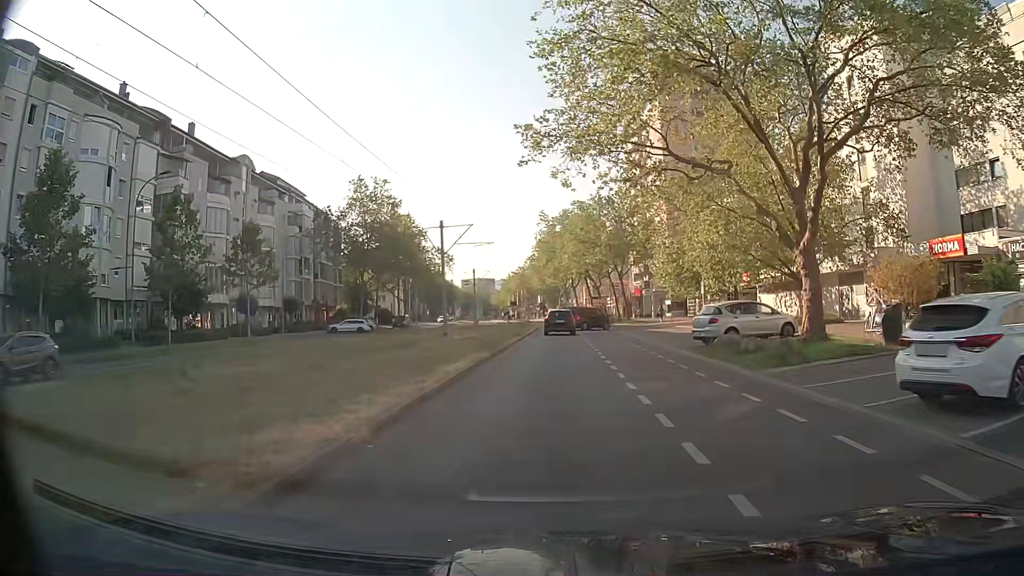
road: tertiary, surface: asphalt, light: Day
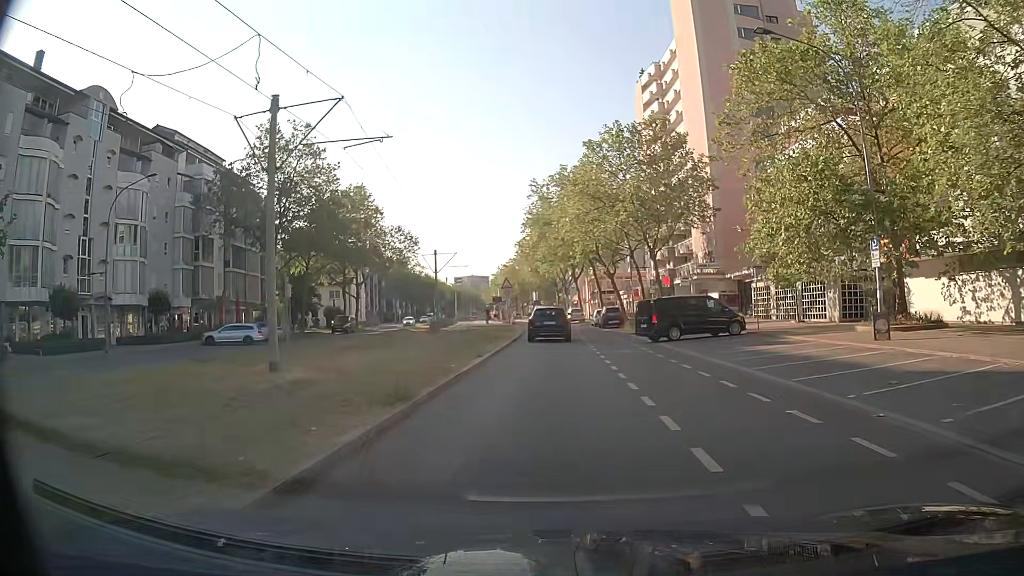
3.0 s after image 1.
(0.0, +26.1) m; +1°
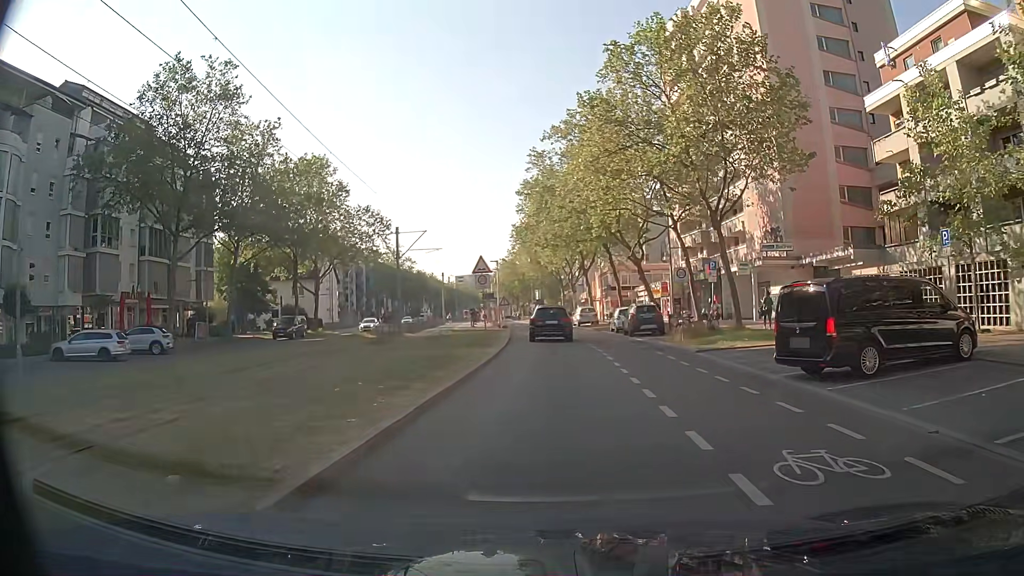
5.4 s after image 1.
(-0.3, +16.8) m; -2°
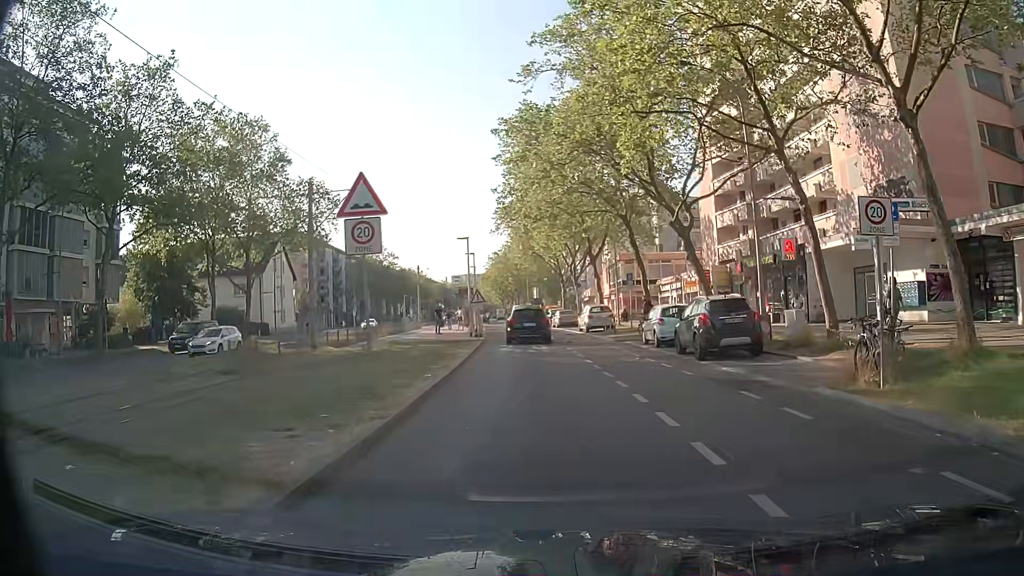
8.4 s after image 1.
(+0.2, +16.5) m; 0°
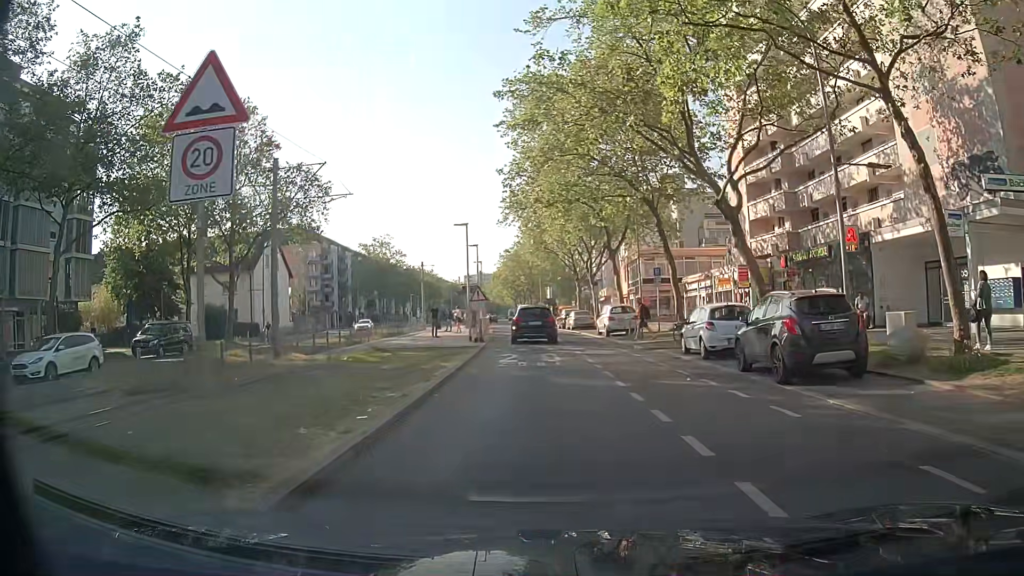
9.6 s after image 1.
(0.0, +5.5) m; +1°
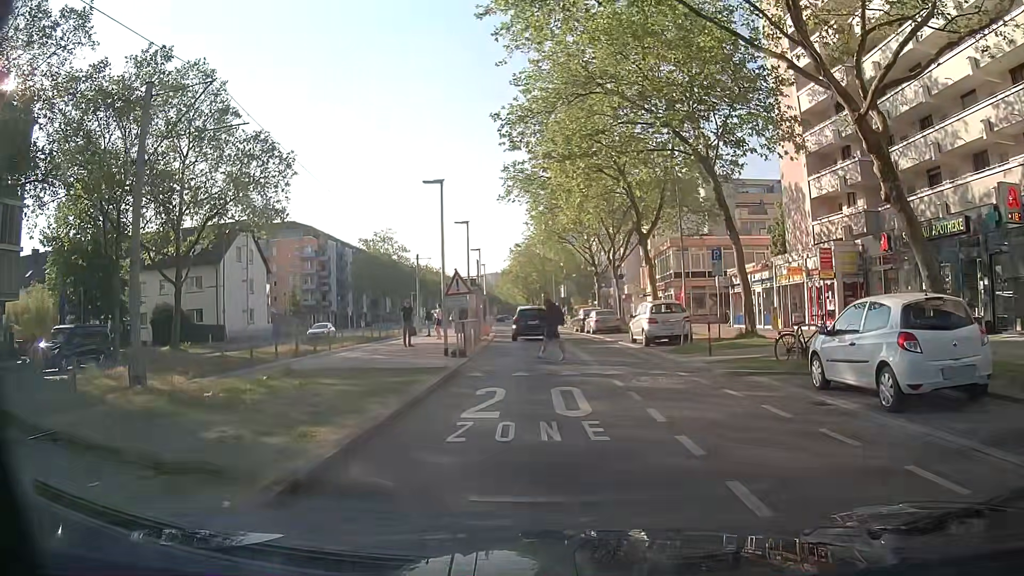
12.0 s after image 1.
(-0.5, +9.9) m; -3°
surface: paving_stones
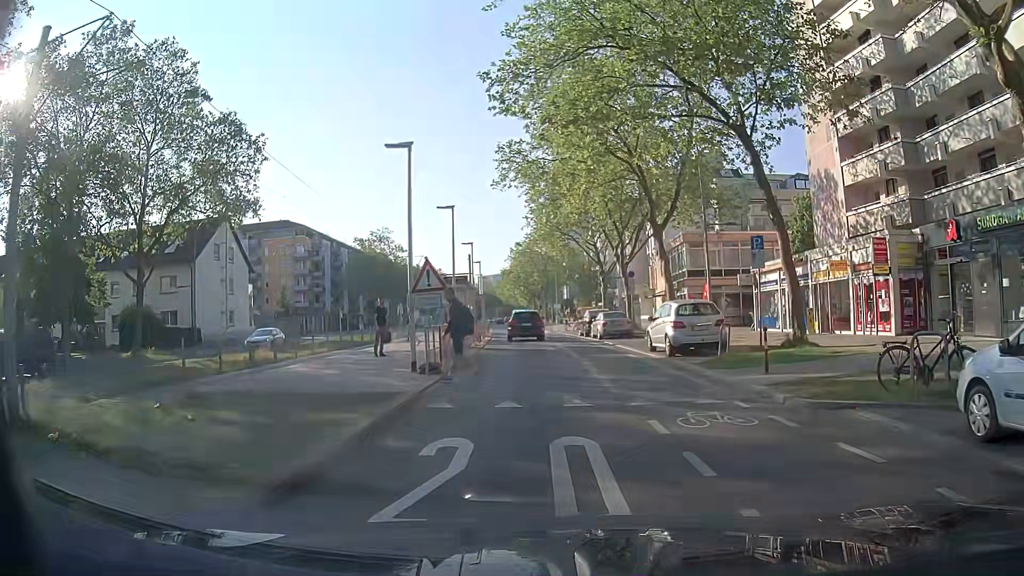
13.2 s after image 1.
(0.0, +4.7) m; 0°
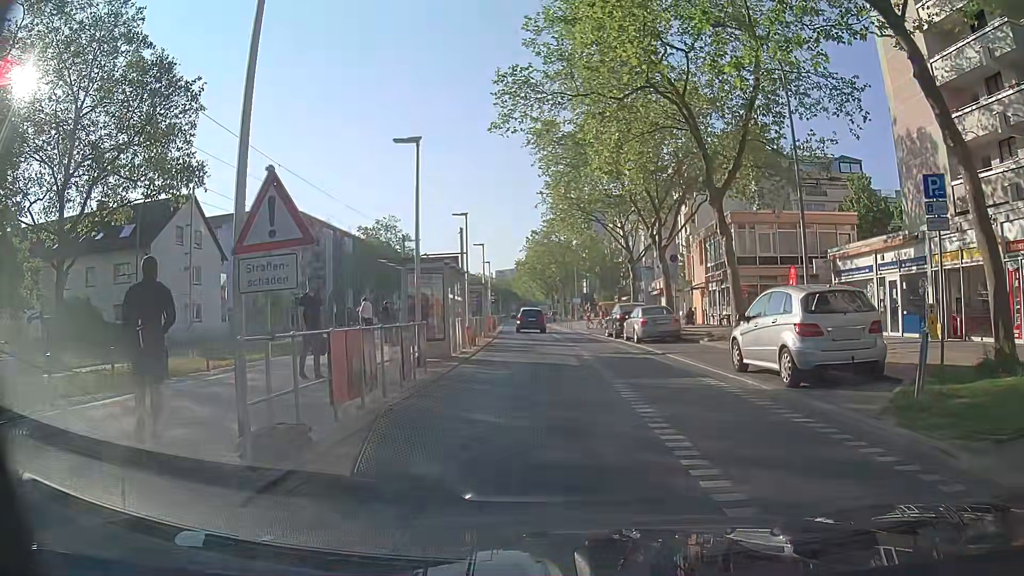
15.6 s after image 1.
(-0.2, +9.0) m; -3°
(0, +10) (0, +20) (0, +30) (0, +40) (-1, +50) (-1, +60) (-2, +70) (-2, +80) (-2, +90) (-3, +100) m
